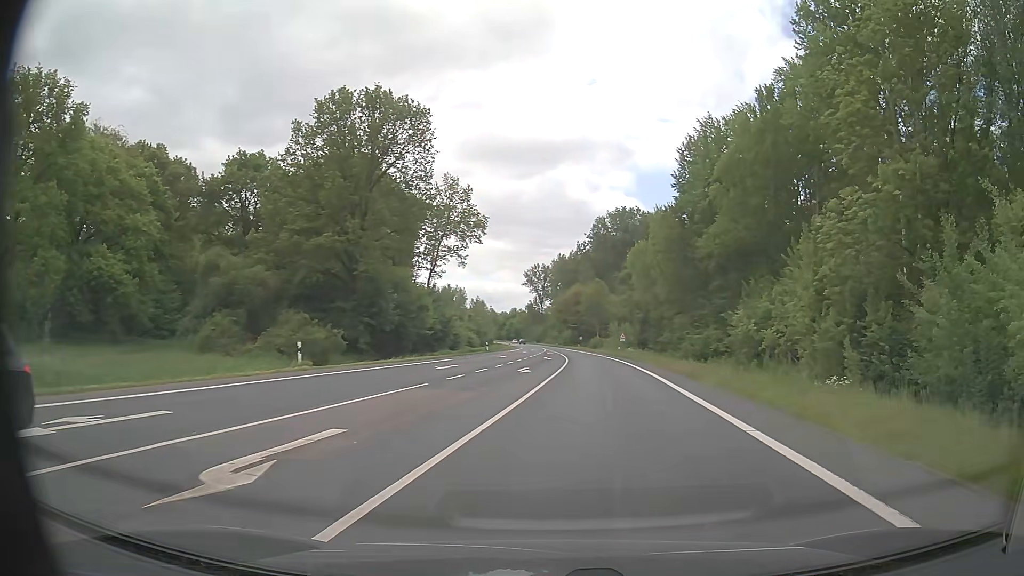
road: primary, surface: asphalt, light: Day
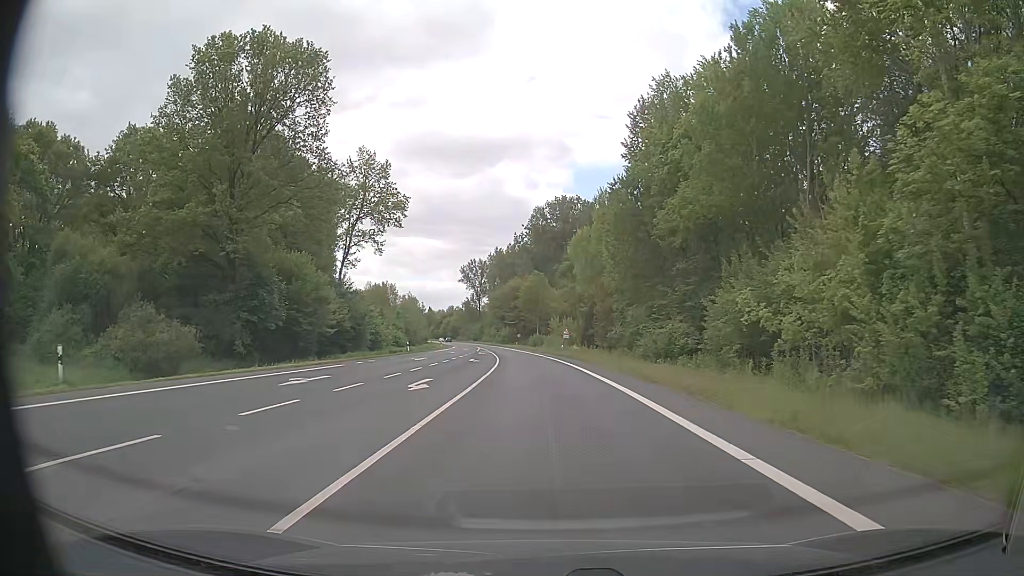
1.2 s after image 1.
(+0.9, +11.8) m; +5°
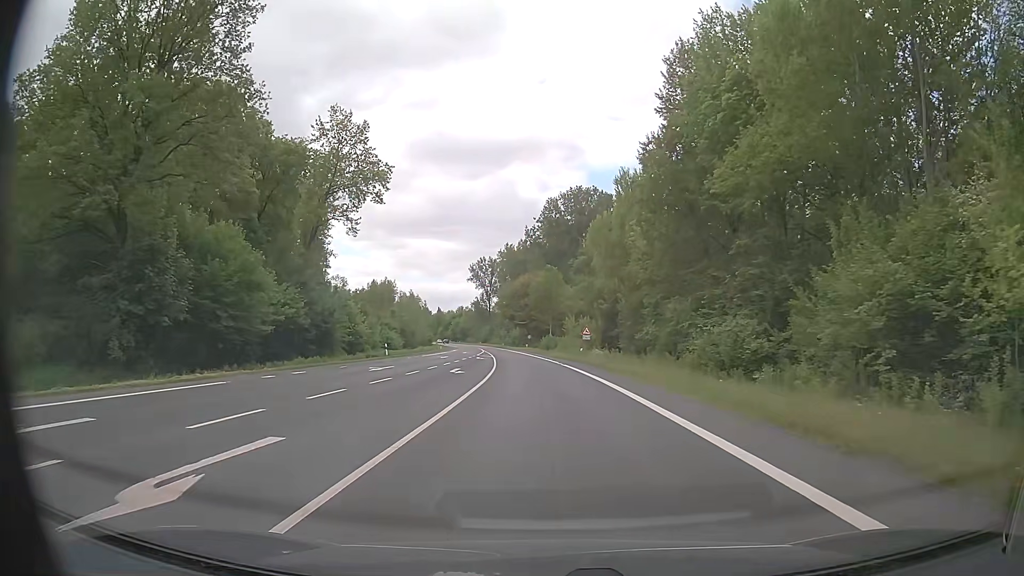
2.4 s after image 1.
(-0.2, +14.5) m; -2°
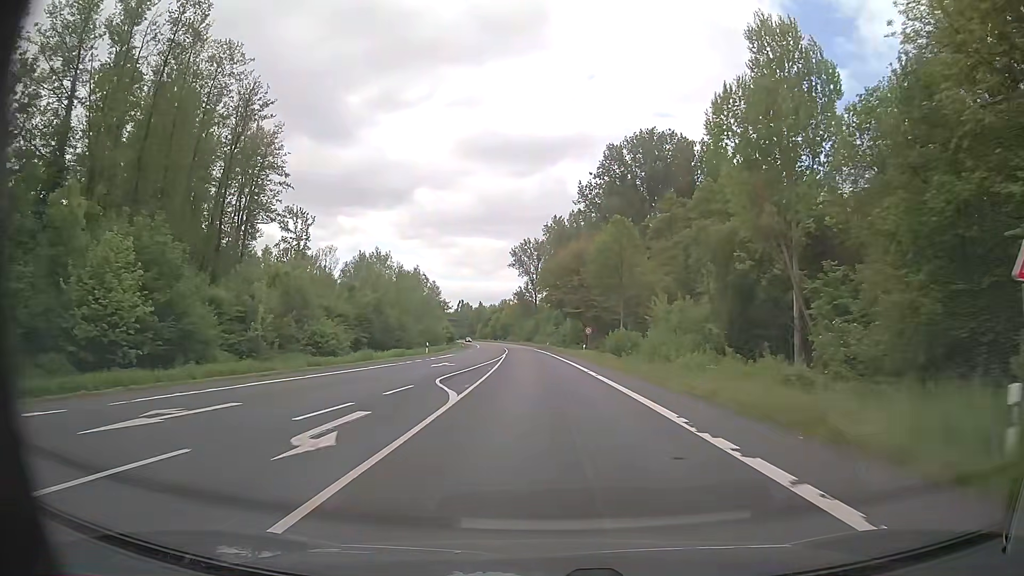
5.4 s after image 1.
(-1.3, +48.0) m; -4°
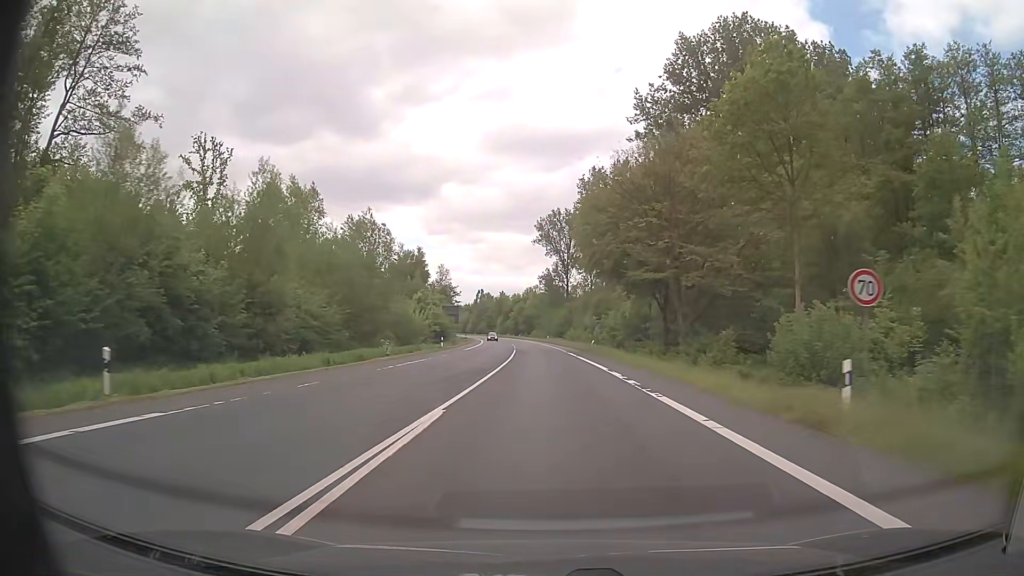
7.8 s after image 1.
(-1.6, +46.4) m; -3°
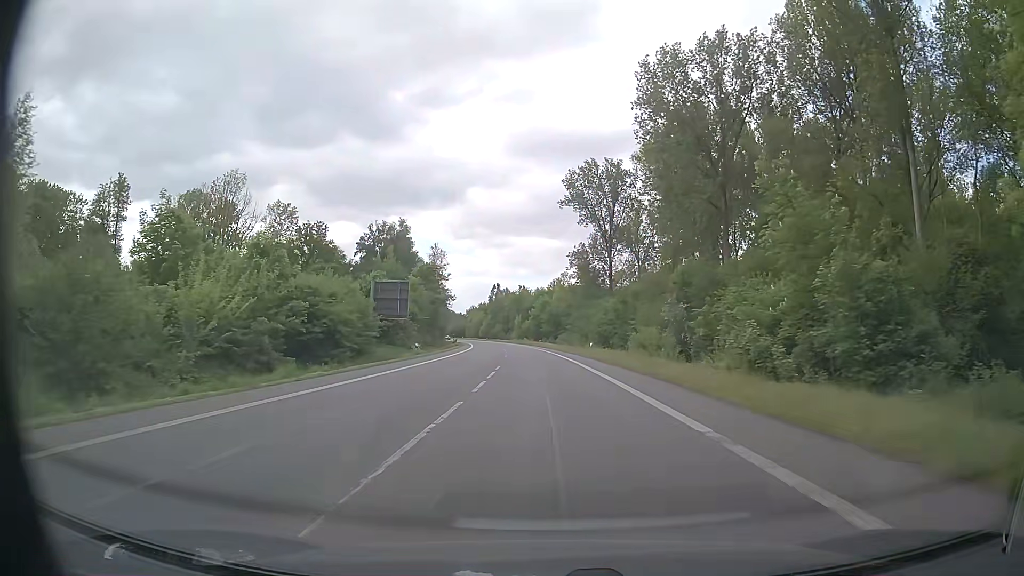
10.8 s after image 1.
(-1.3, +57.2) m; -3°
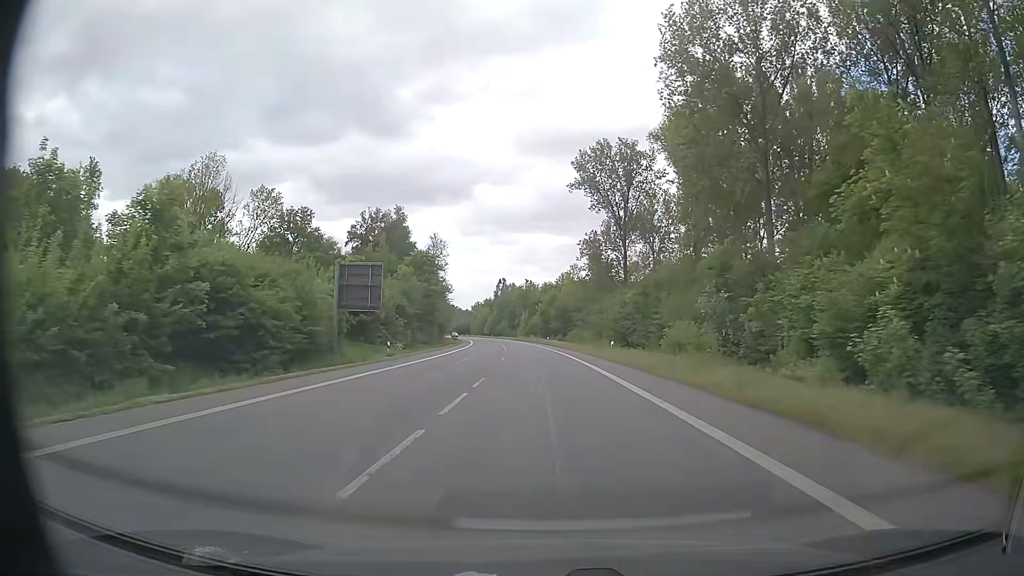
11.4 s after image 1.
(0.0, +11.3) m; -1°
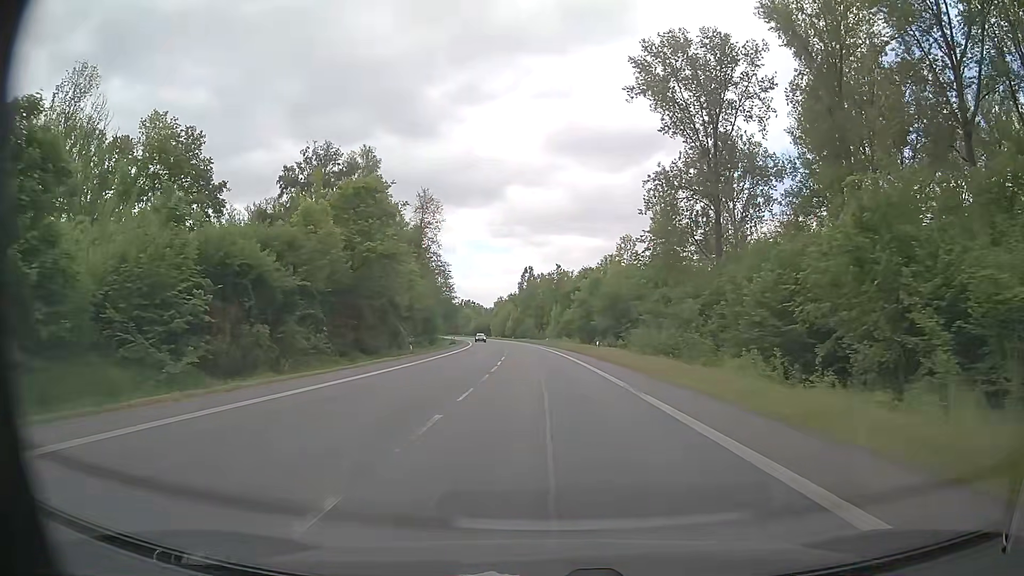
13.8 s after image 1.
(-1.0, +45.2) m; -3°
(0, +10) (0, +20) (0, +30) (-1, +40) (-1, +50) (-2, +60) (-3, +70) (-3, +80) (-4, +90) (-5, +100) m
